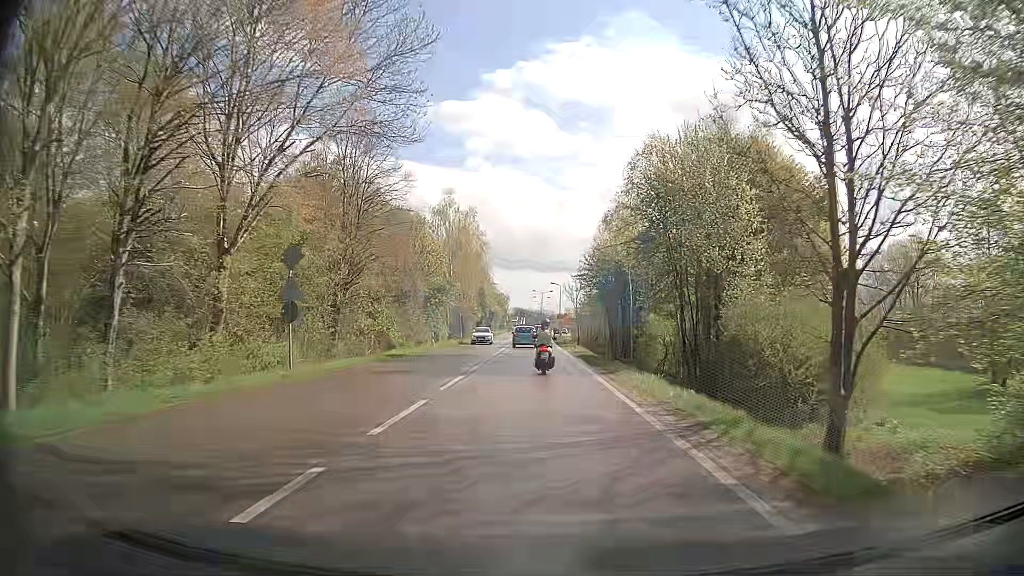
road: secondary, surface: asphalt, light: Day
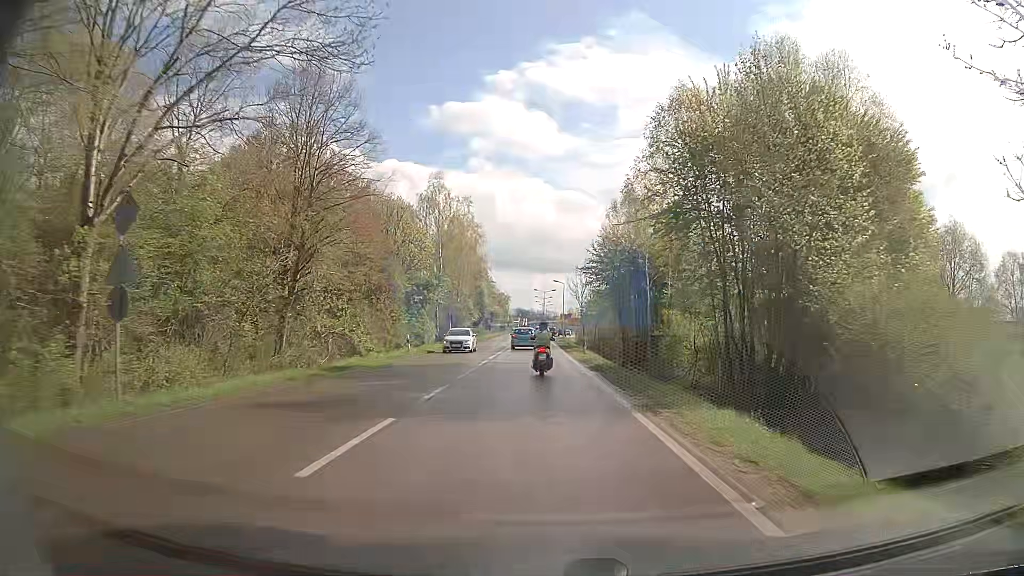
(0.0, +8.4) m; 0°
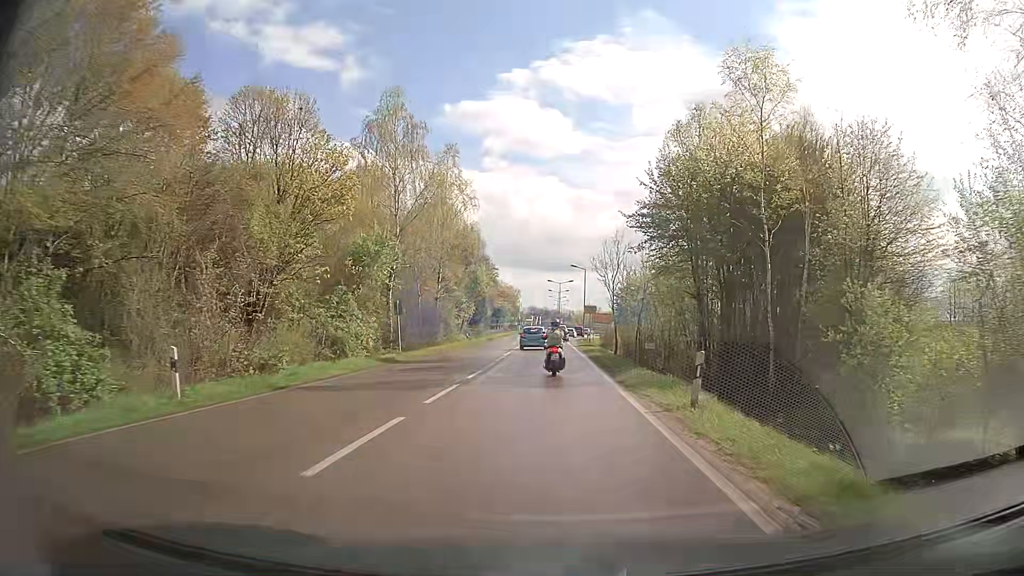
(-0.3, +24.0) m; -1°
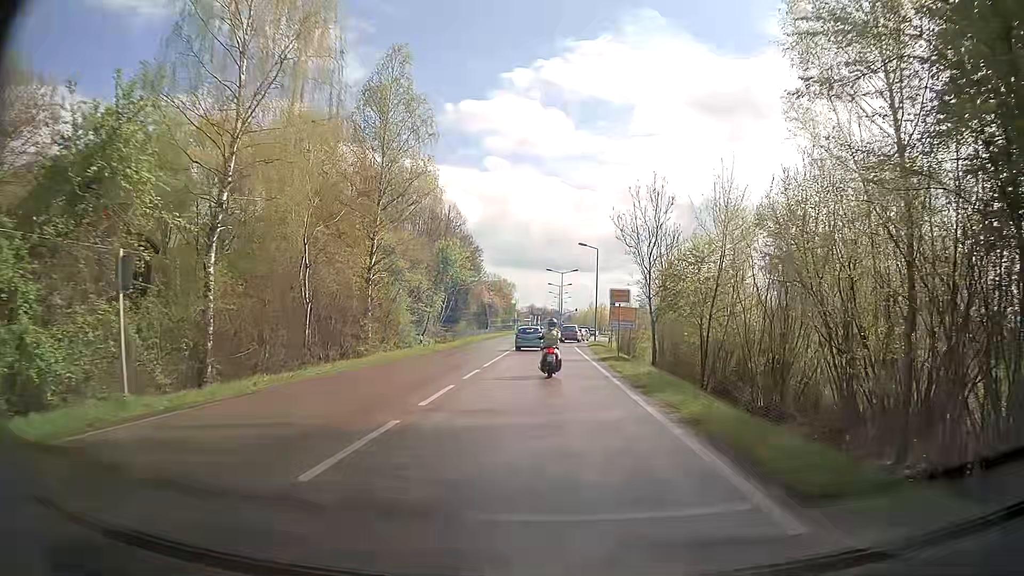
(0.0, +22.1) m; -1°
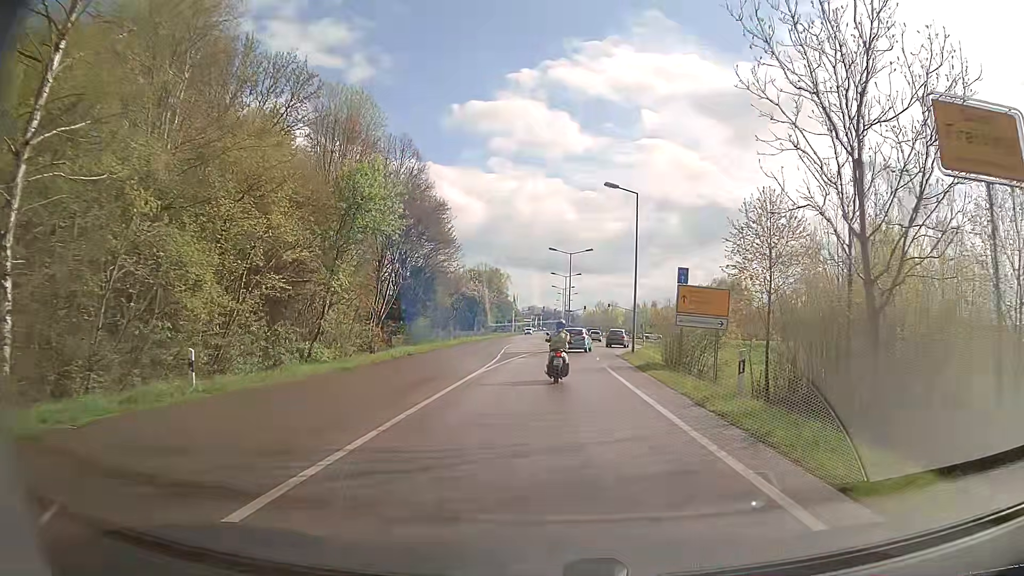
(+0.2, +26.7) m; 0°
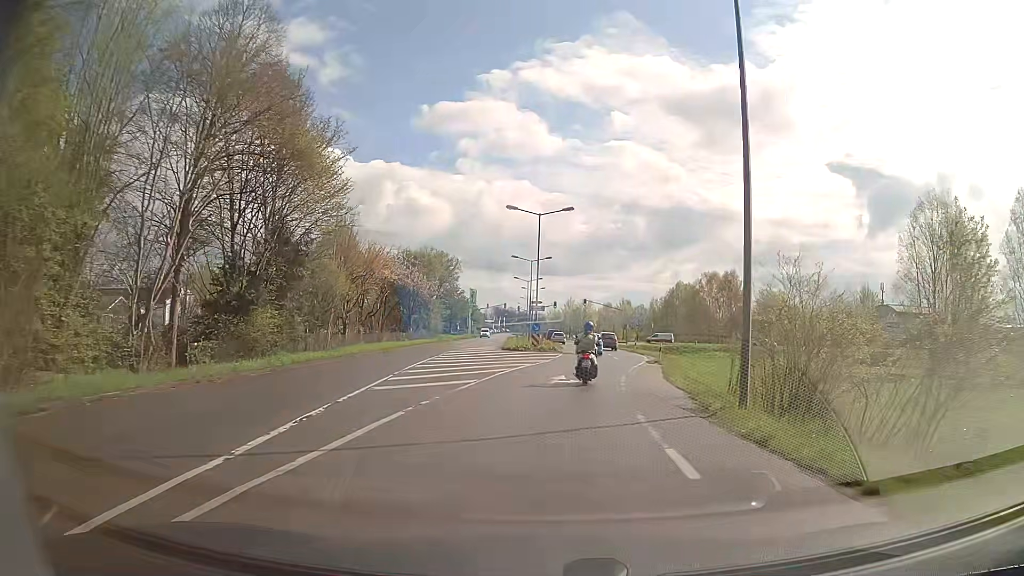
(+0.6, +24.9) m; +3°
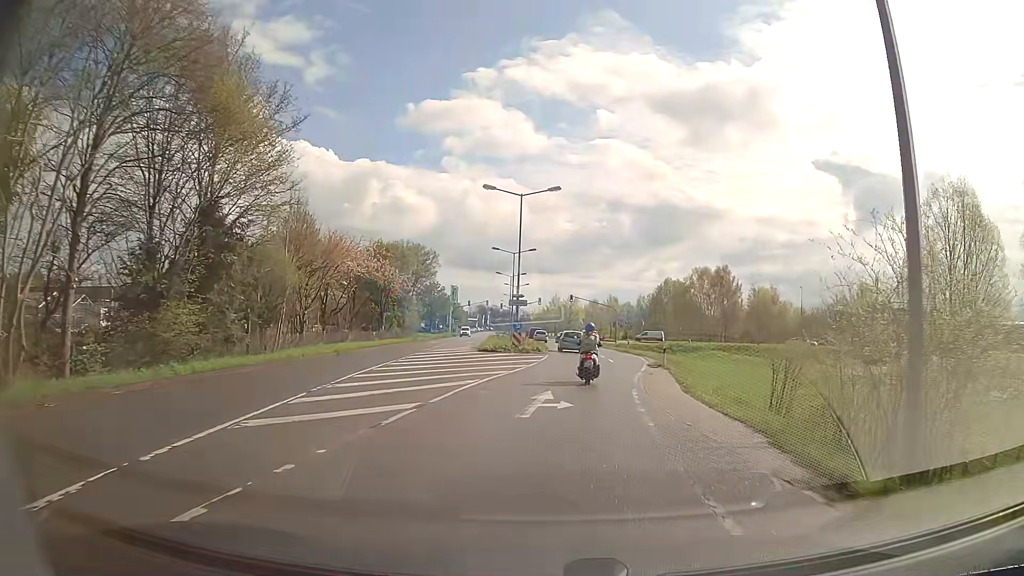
(0.0, +6.1) m; +1°
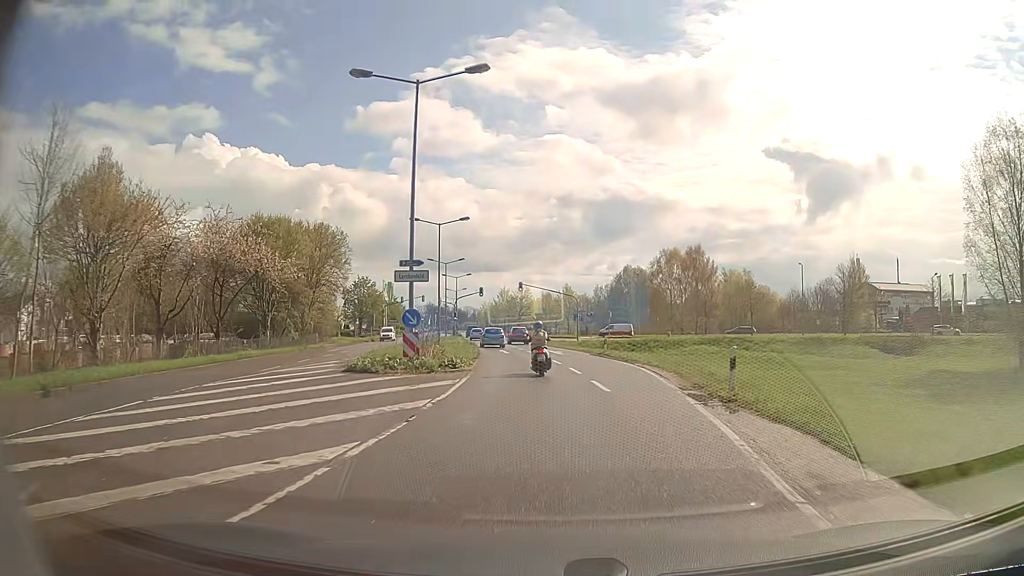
(+1.0, +19.0) m; +5°
(0, +10) (0, +20) (-1, +30) (-2, +40) (-3, +50) (-5, +60) (-6, +70) (-8, +80) (-9, +89) (-10, +99) m
